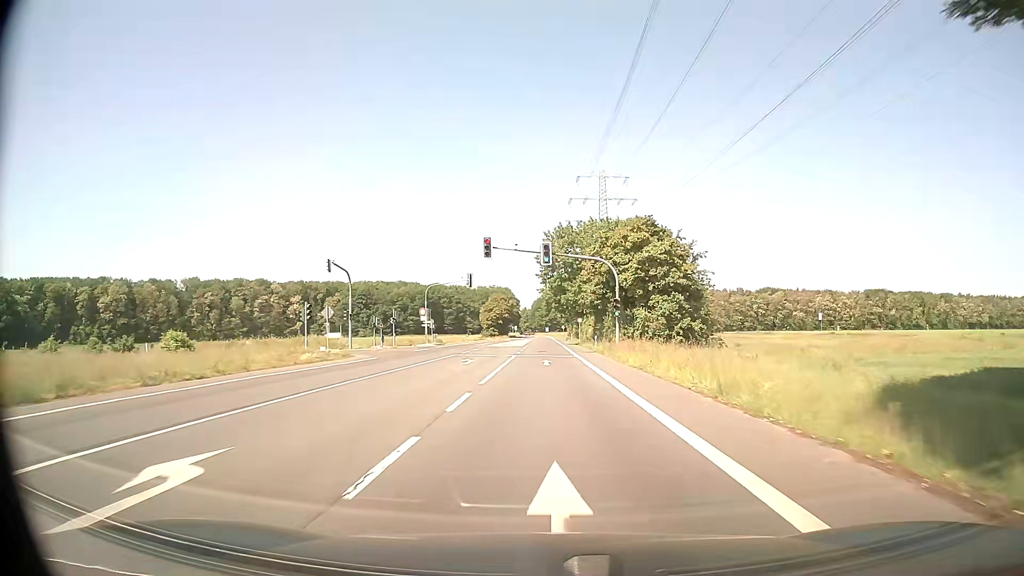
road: secondary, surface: asphalt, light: Day
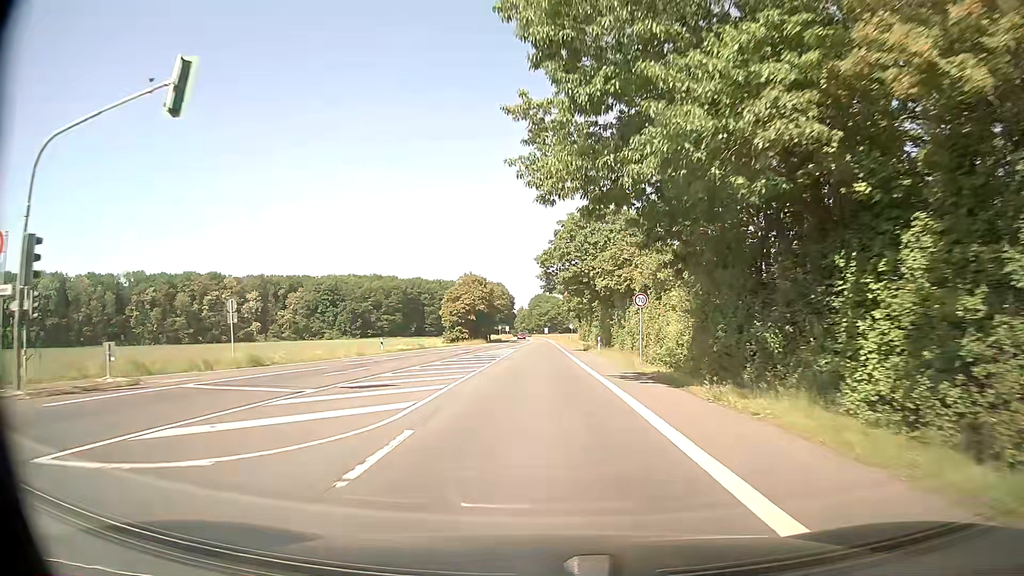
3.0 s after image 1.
(0.0, +53.7) m; 0°
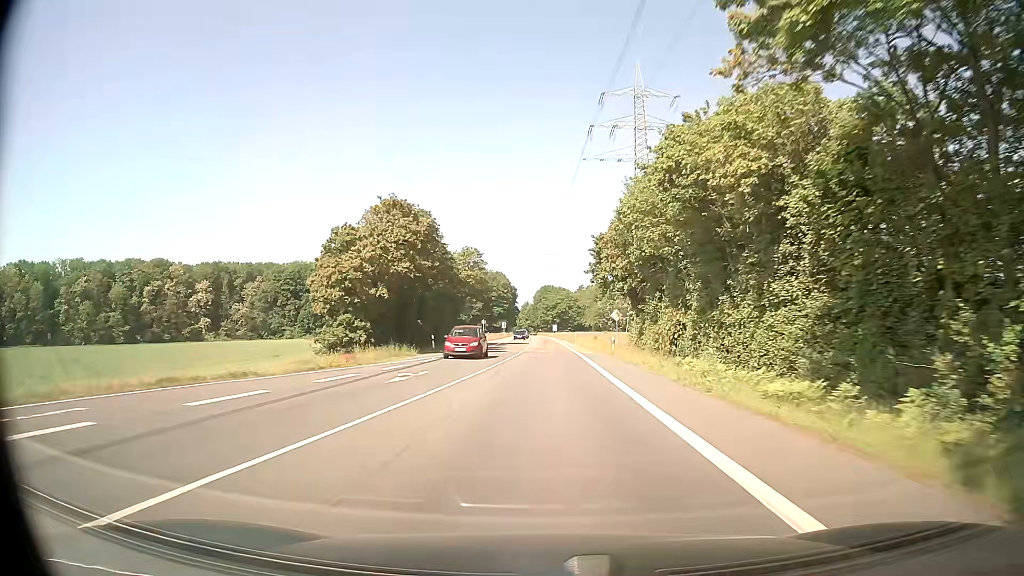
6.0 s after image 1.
(-0.3, +53.8) m; 0°
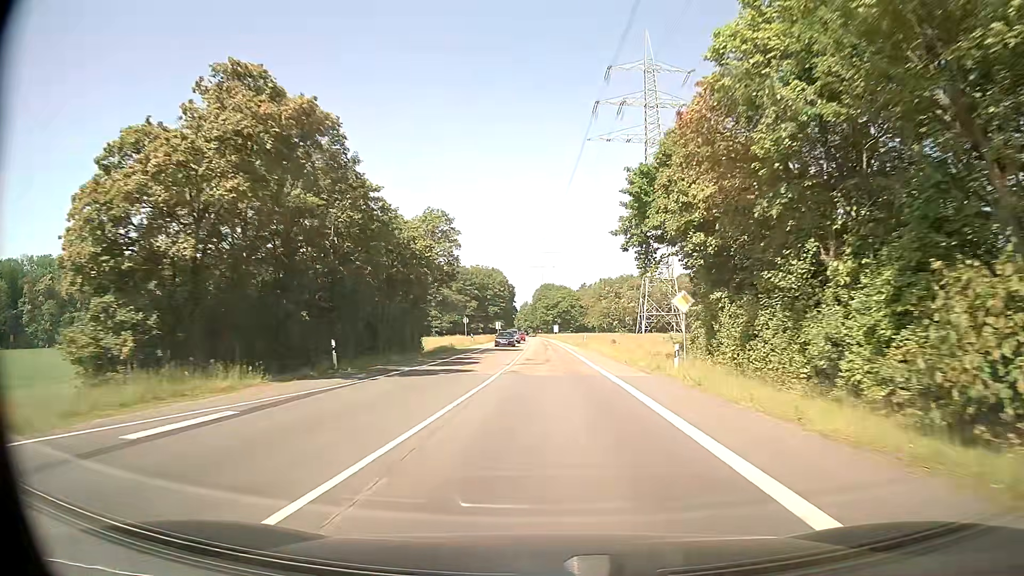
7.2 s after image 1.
(-0.1, +21.5) m; 0°
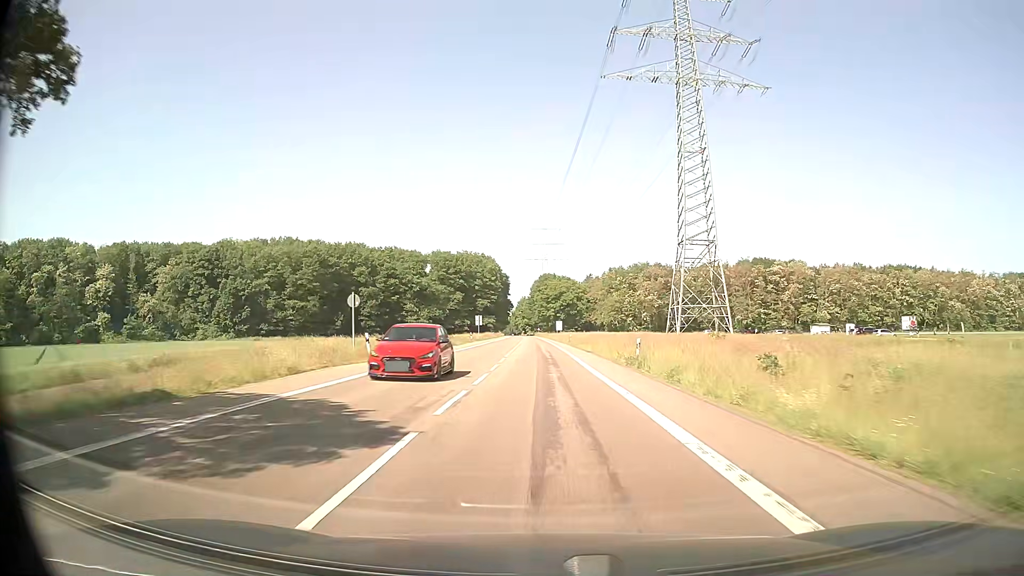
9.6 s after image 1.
(+0.1, +43.1) m; 0°
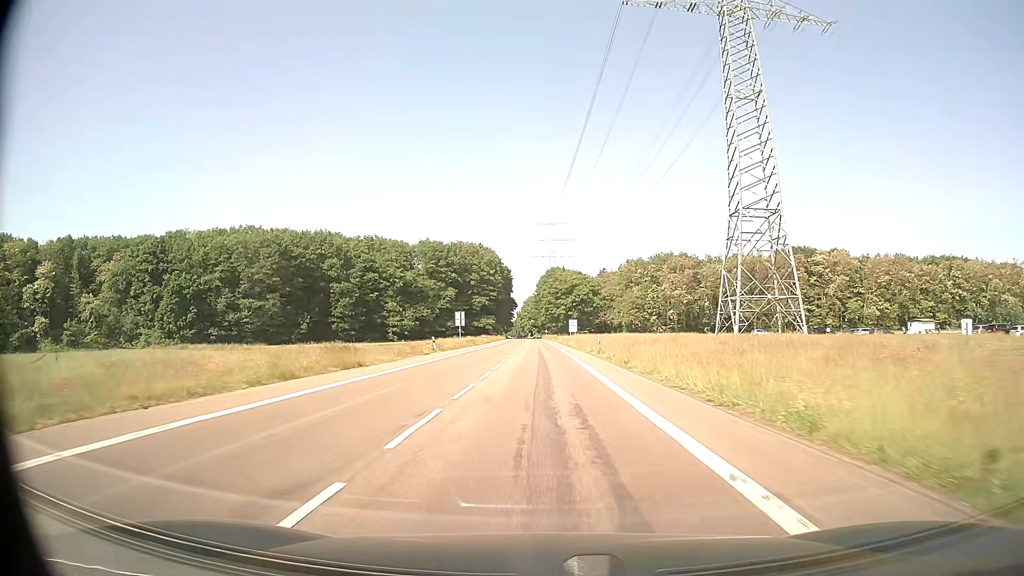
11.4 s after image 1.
(-0.2, +32.3) m; -1°
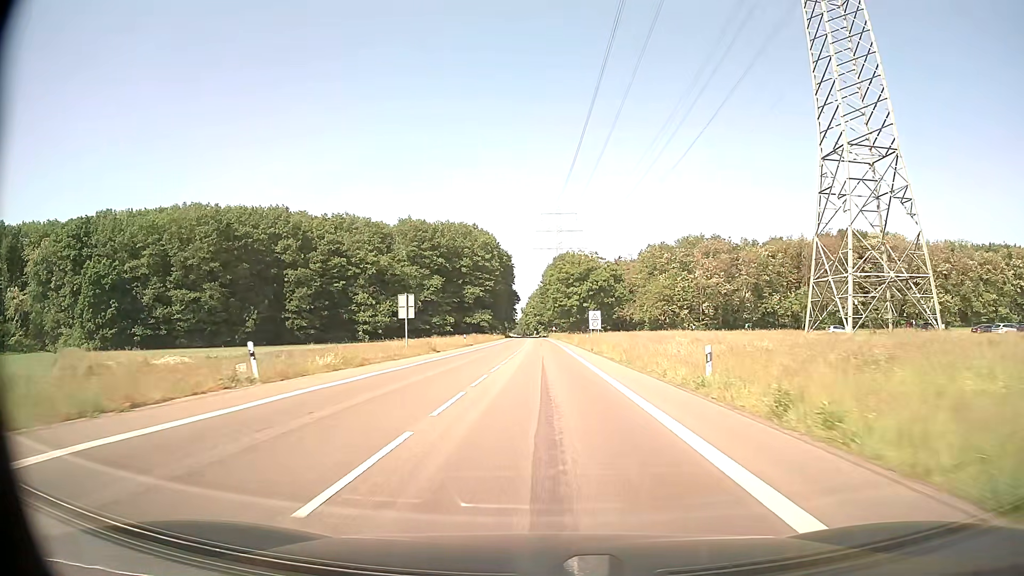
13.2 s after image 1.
(-0.1, +32.3) m; -1°
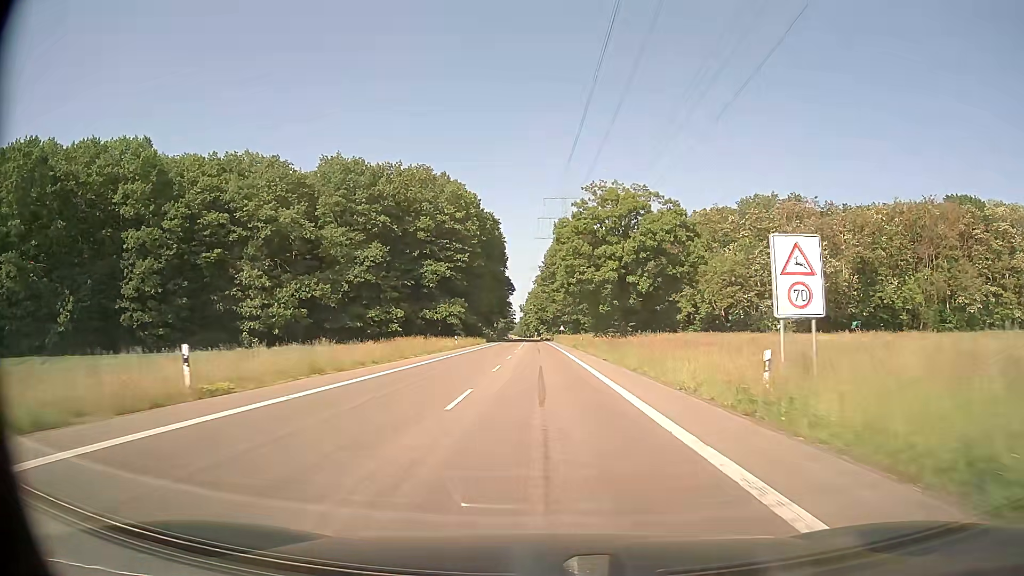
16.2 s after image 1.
(-0.2, +53.8) m; 0°
(0, +10) (0, +20) (0, +30) (0, +40) (0, +50) (-1, +60) (-1, +70) (-1, +80) (-1, +90) (-1, +100) m
